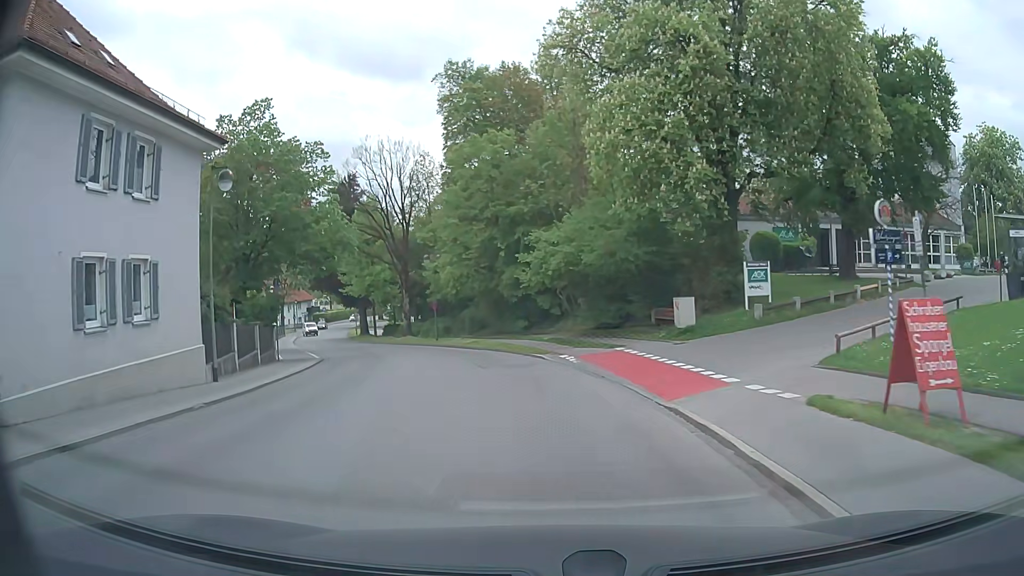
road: tertiary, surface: asphalt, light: Day
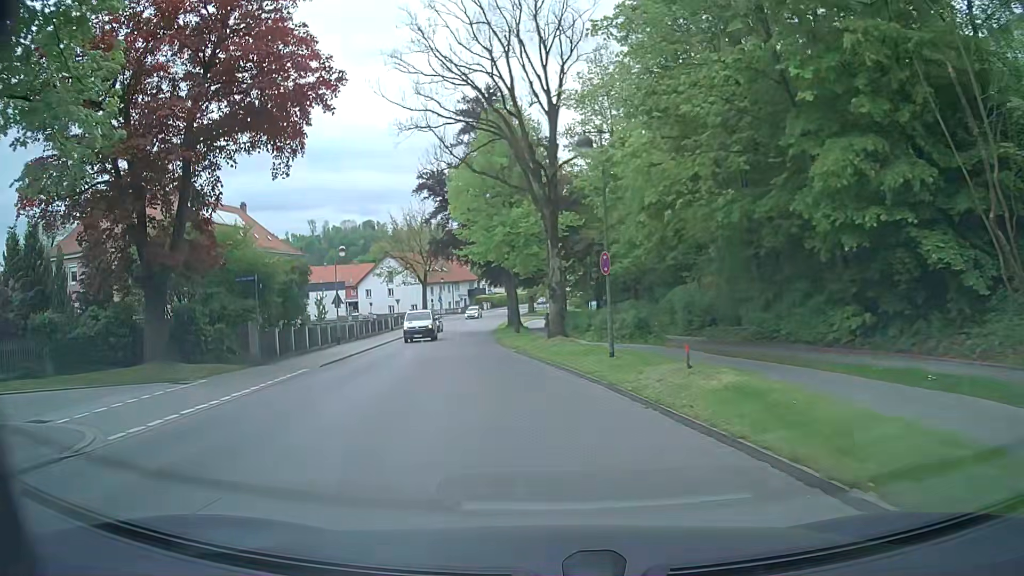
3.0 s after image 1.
(-3.3, +28.3) m; -15°
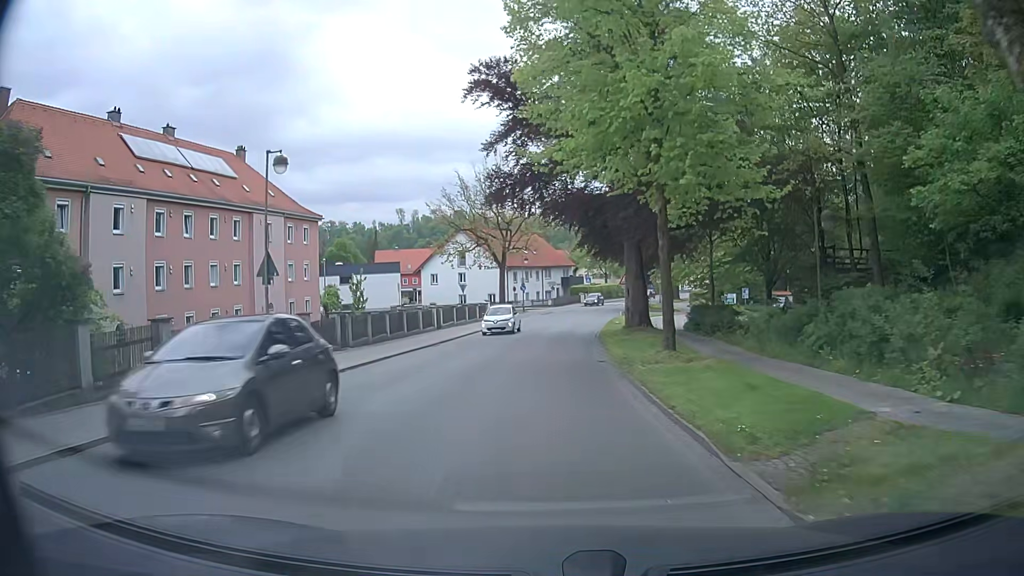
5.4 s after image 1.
(-2.5, +23.0) m; -9°
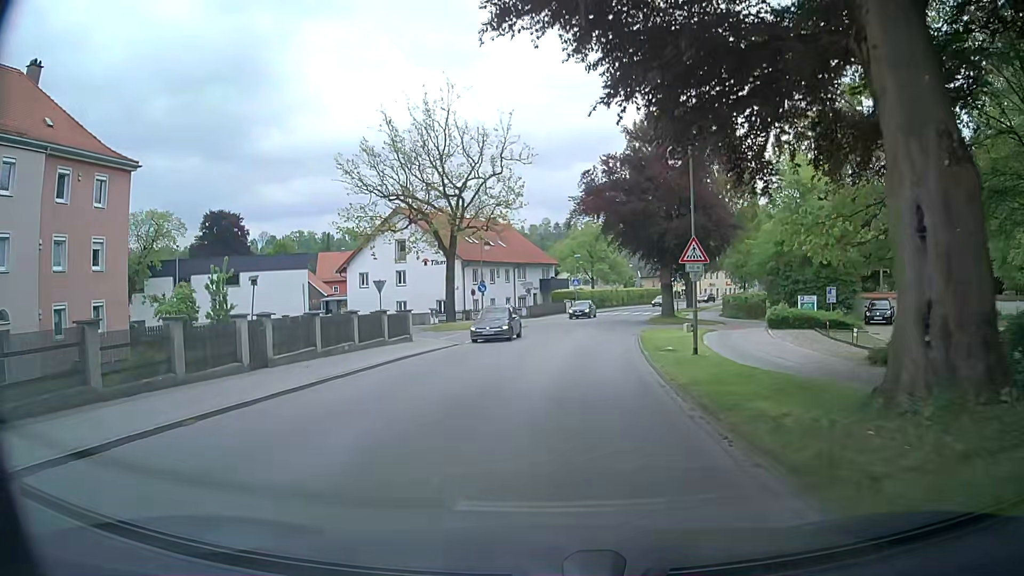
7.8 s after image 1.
(+0.1, +24.7) m; +1°
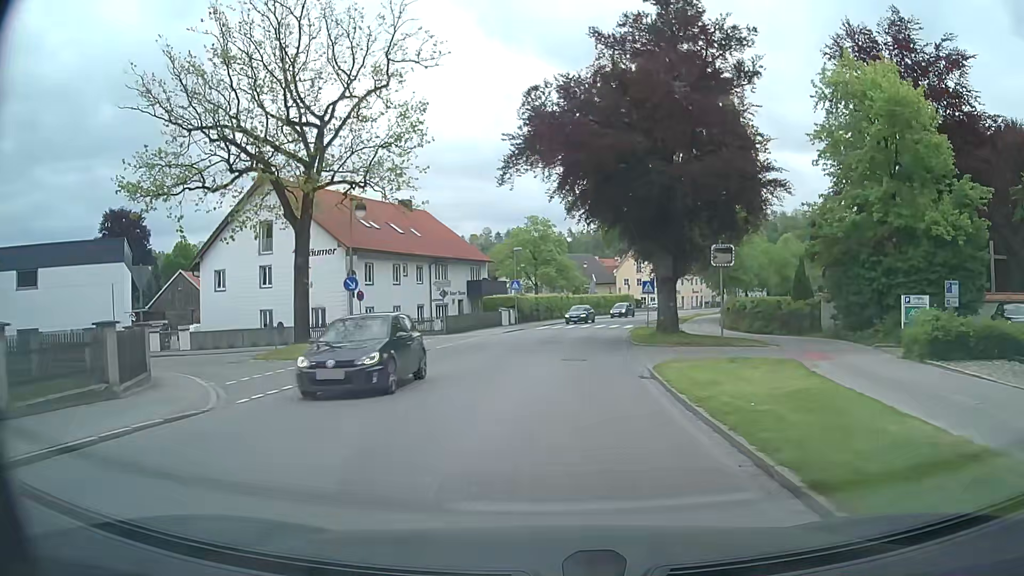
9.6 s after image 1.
(+1.0, +18.9) m; +6°
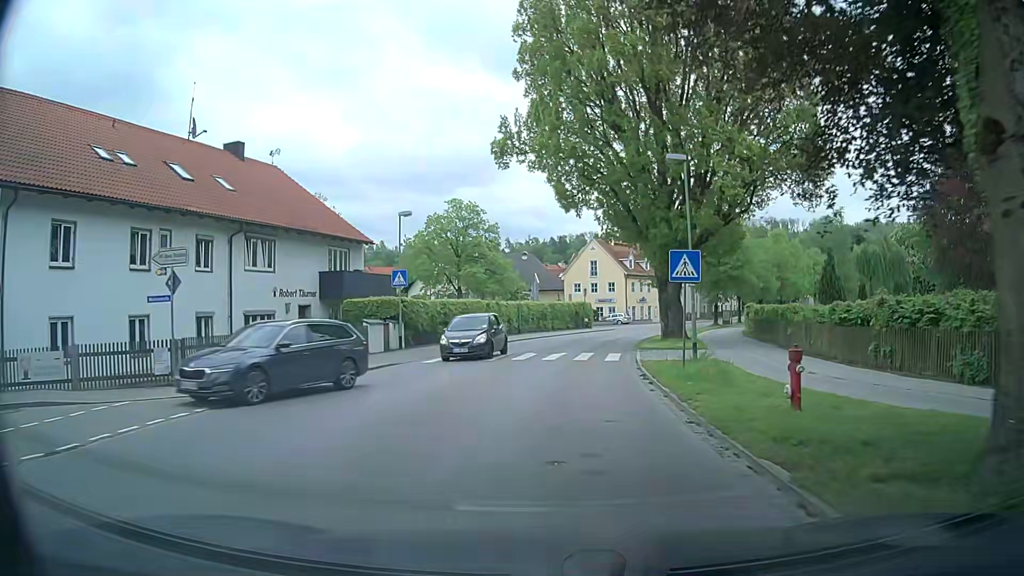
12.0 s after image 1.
(+0.9, +24.3) m; +5°
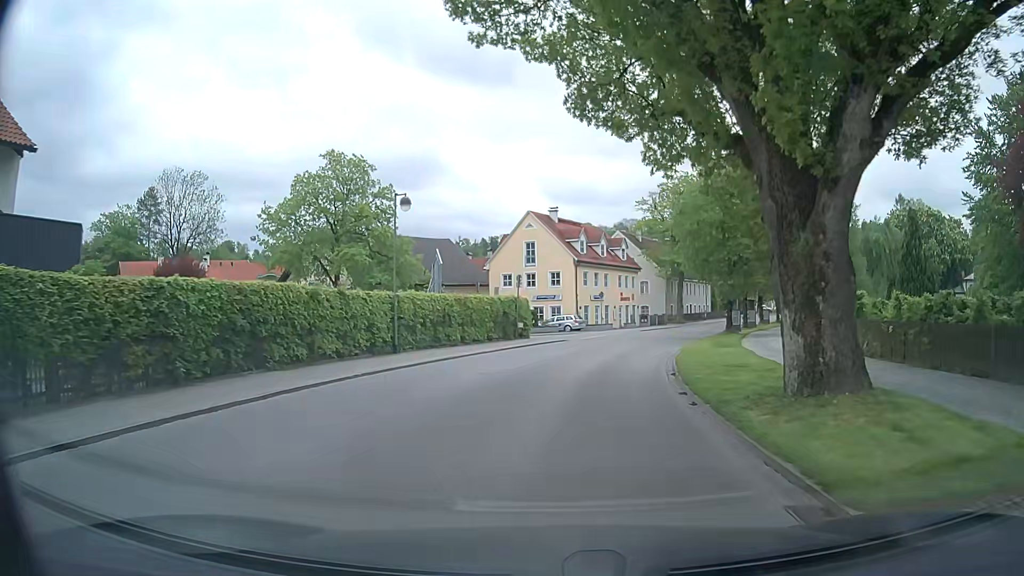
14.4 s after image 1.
(+0.9, +23.5) m; +5°
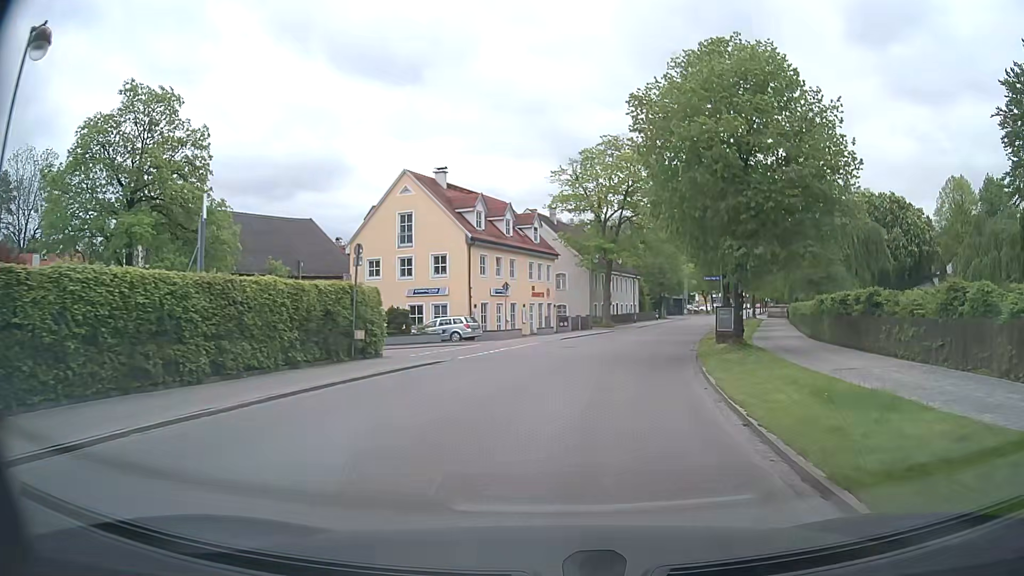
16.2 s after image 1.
(+1.1, +17.6) m; +7°
(+1, +10) (+2, +20) (+4, +30) (+7, +39) (+10, +49) (+14, +58) (+17, +68) (+20, +77) (+24, +86) (+27, +96) m
